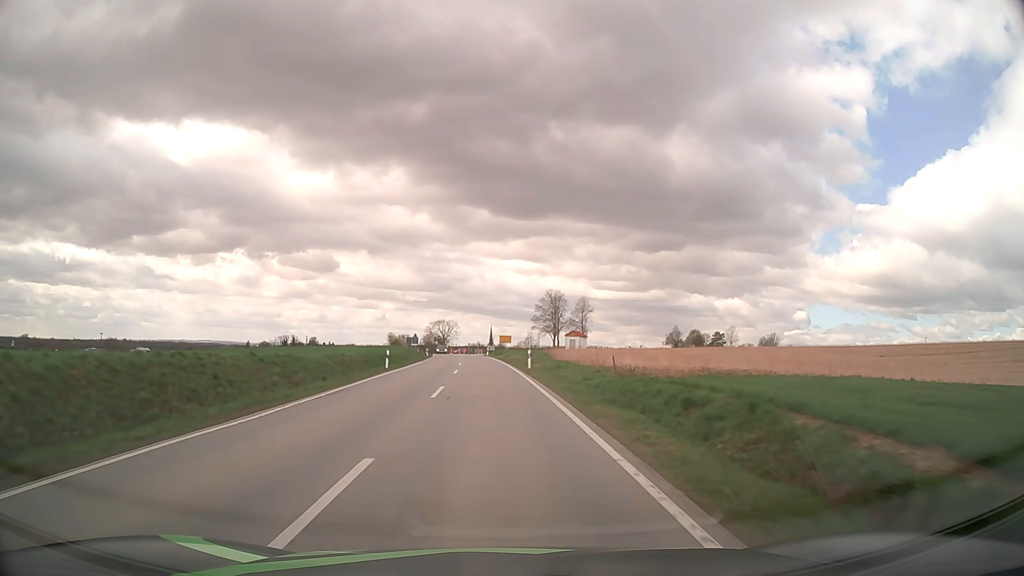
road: secondary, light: Day
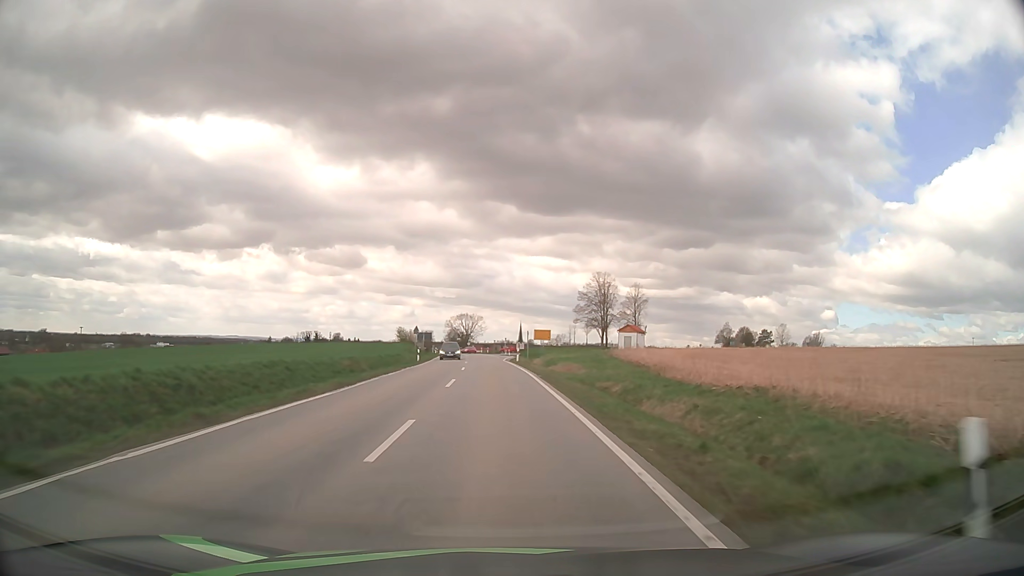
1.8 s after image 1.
(-0.9, +33.9) m; -3°
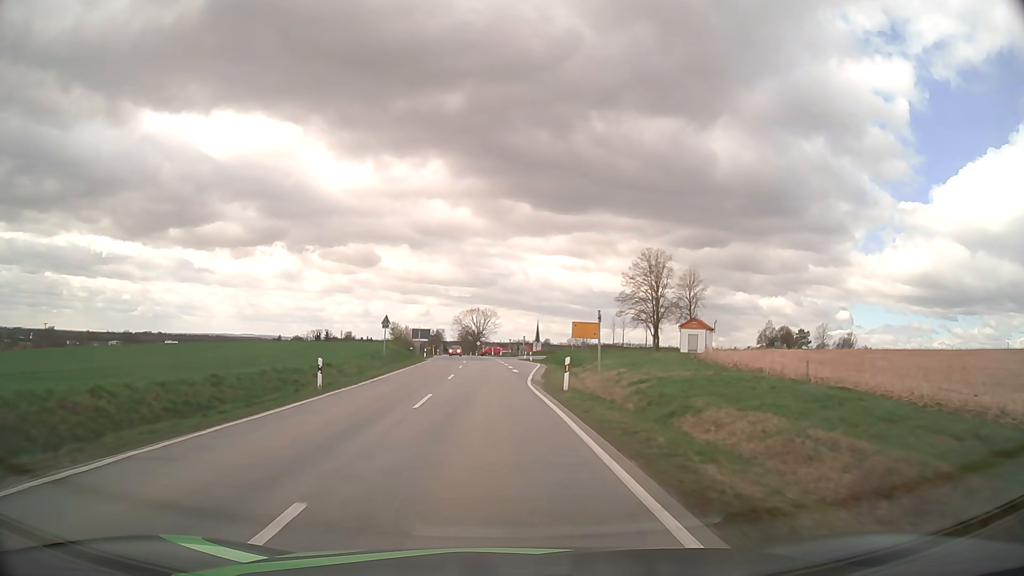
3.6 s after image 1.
(-0.3, +31.2) m; -1°
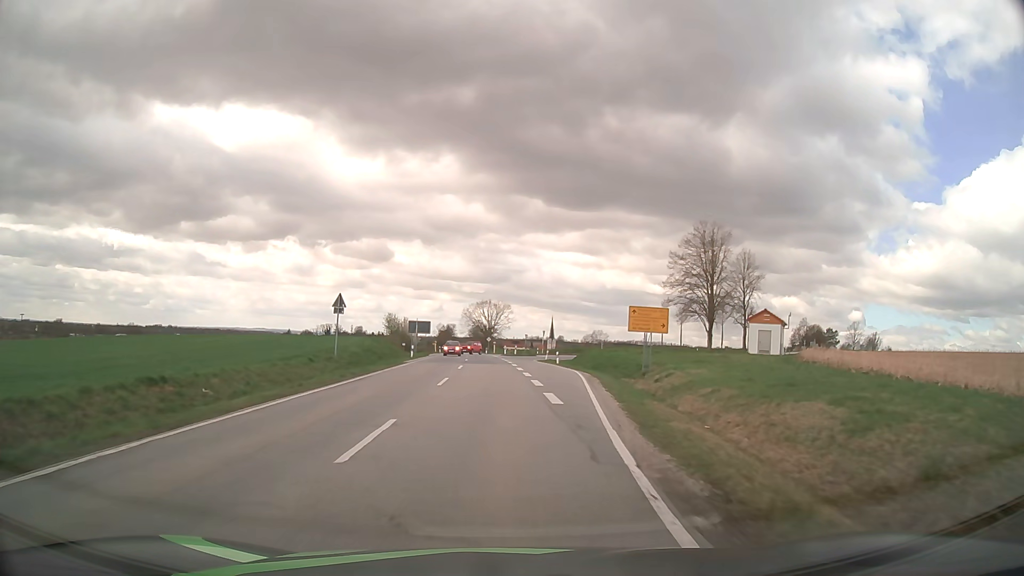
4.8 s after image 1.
(-0.2, +19.4) m; -1°
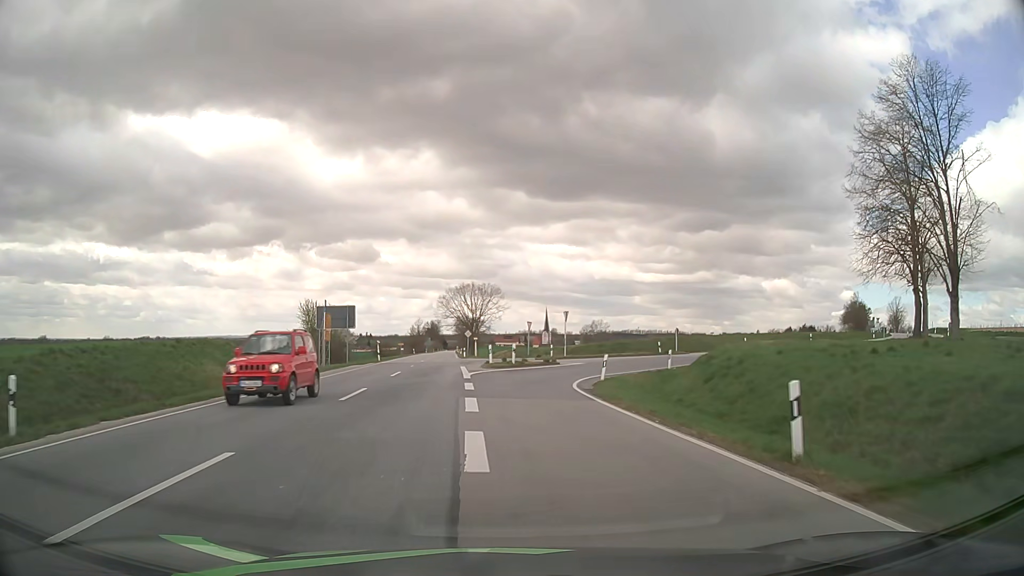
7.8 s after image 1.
(+0.5, +43.5) m; +1°
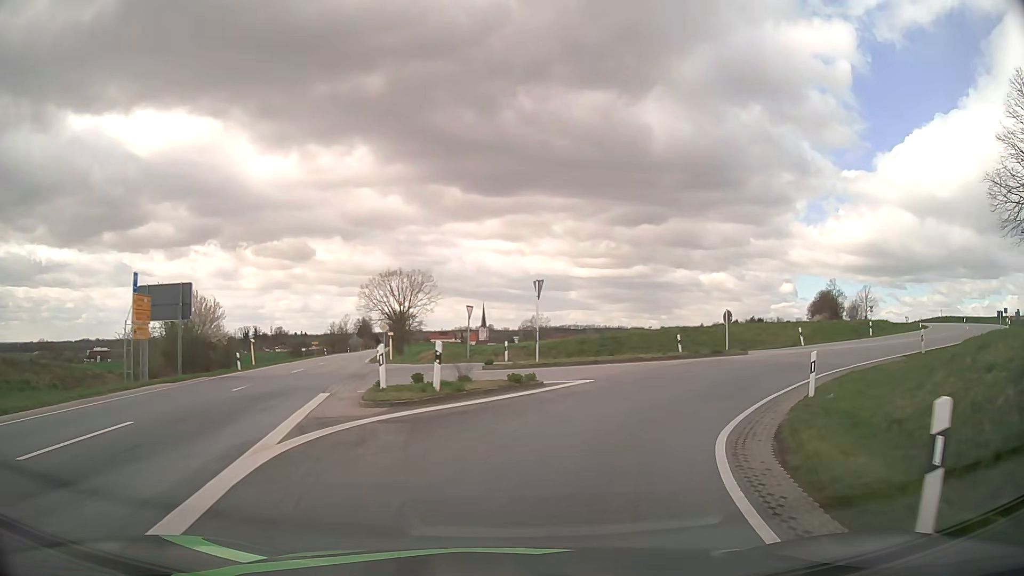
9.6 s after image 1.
(+0.3, +20.5) m; +4°
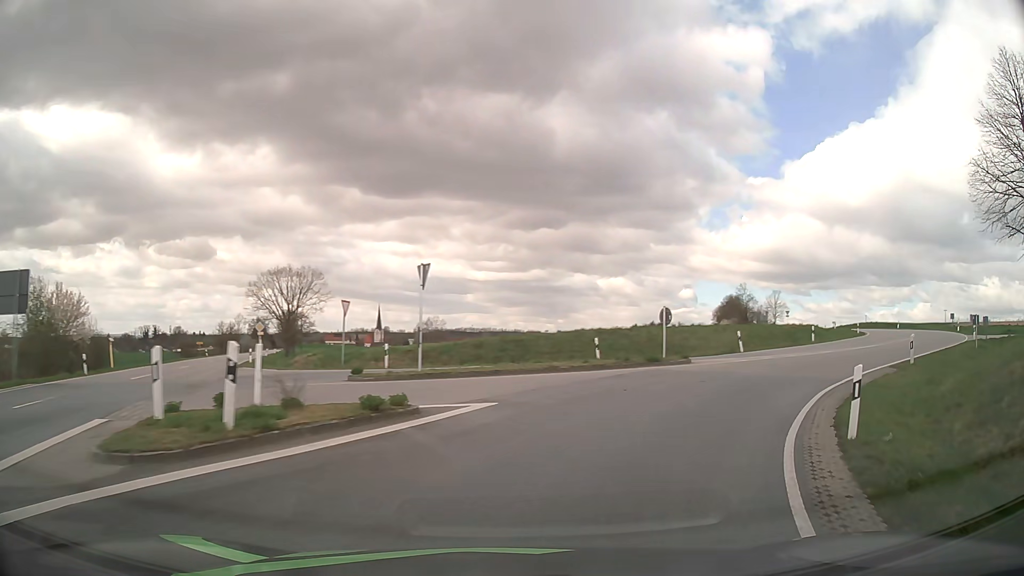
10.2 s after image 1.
(+0.4, +5.9) m; +8°
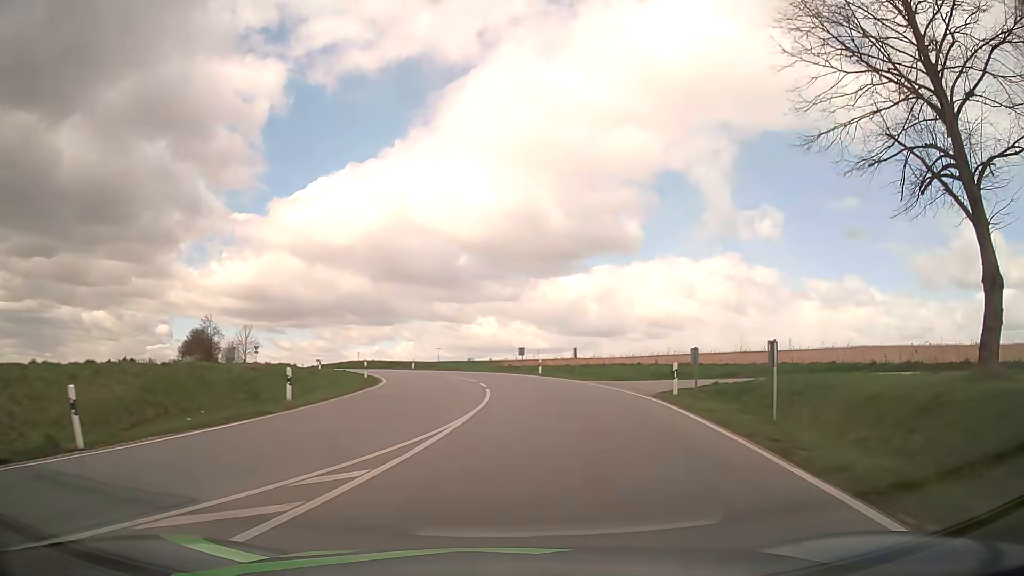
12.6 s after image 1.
(+8.8, +20.6) m; +46°
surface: asphalt
(+1, +10) (+1, +20) (+1, +30) (-1, +40) (-4, +49) (-8, +58) (-13, +67) (-17, +76) (-22, +85) (-26, +94) m
